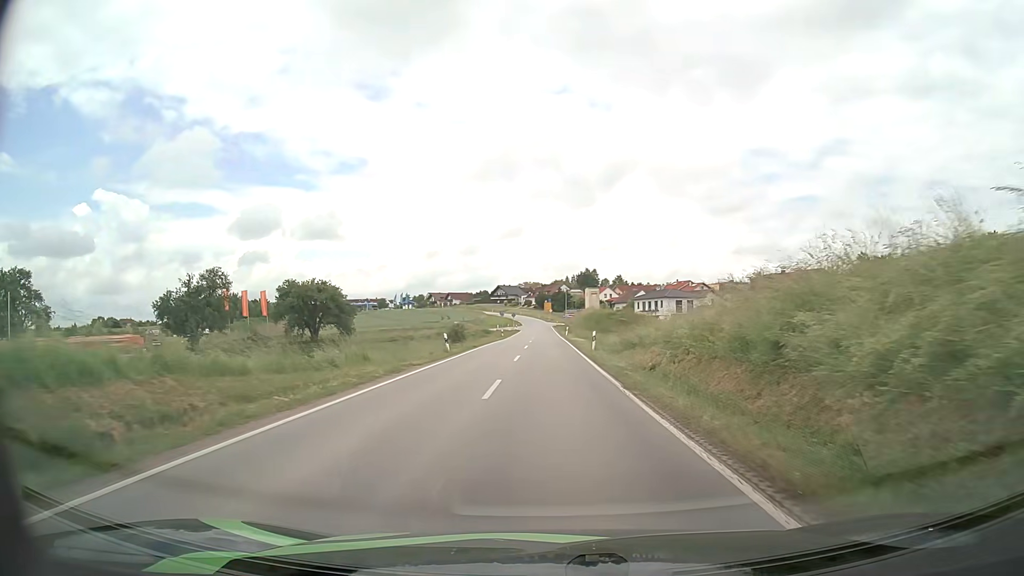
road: secondary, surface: asphalt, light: Day
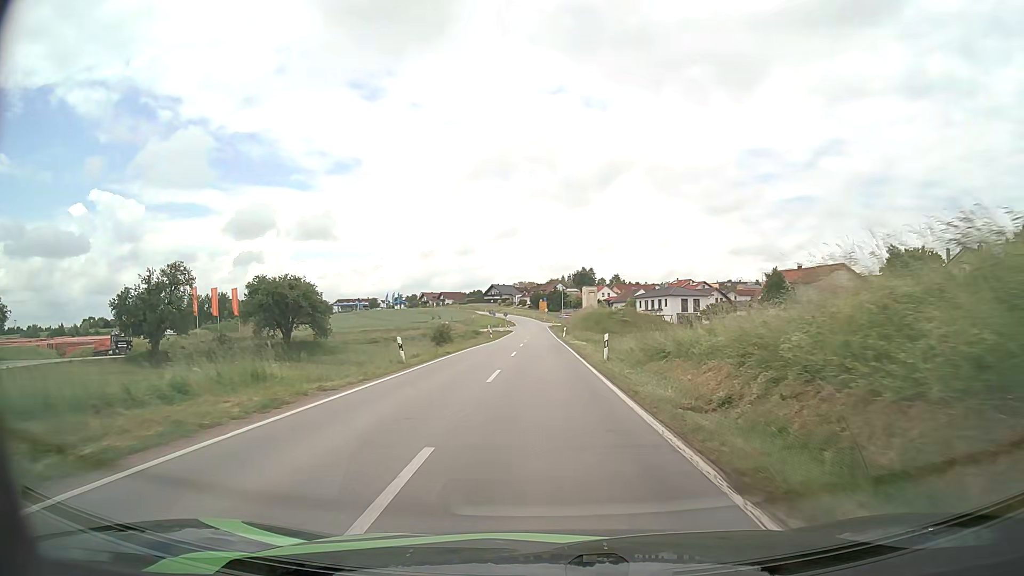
(-0.1, +9.1) m; 0°
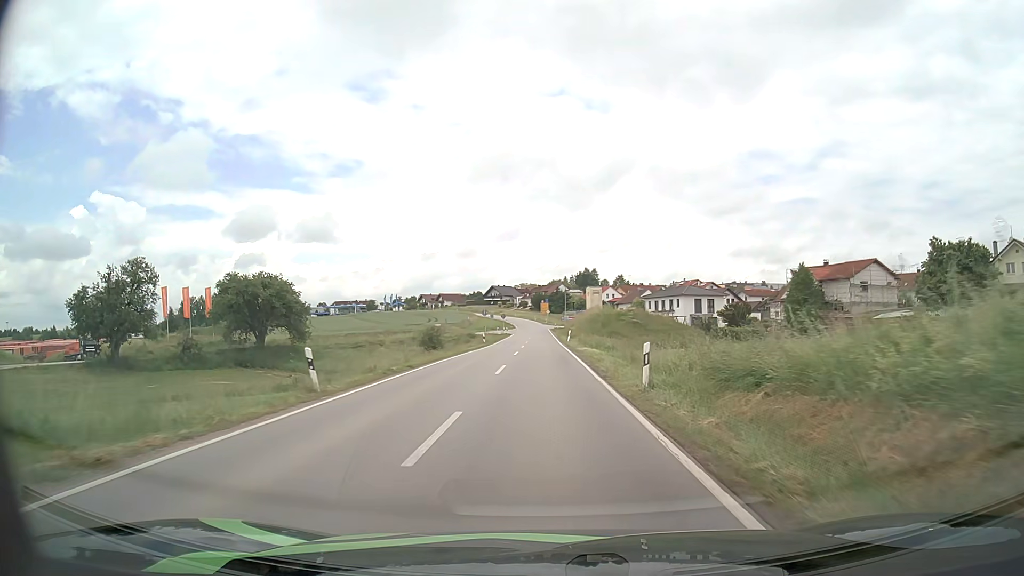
(0.0, +9.2) m; 0°
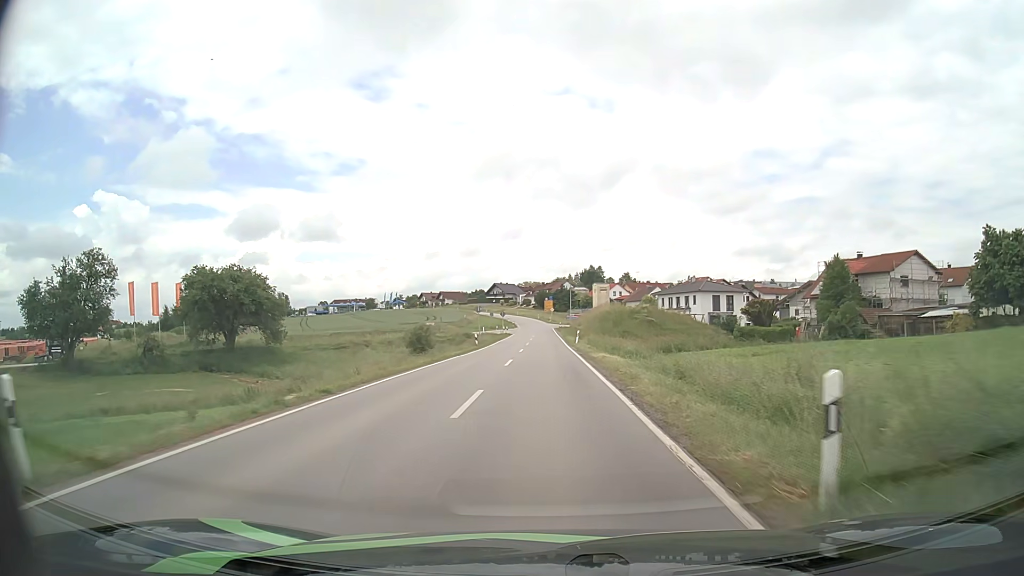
(0.0, +9.2) m; 0°
